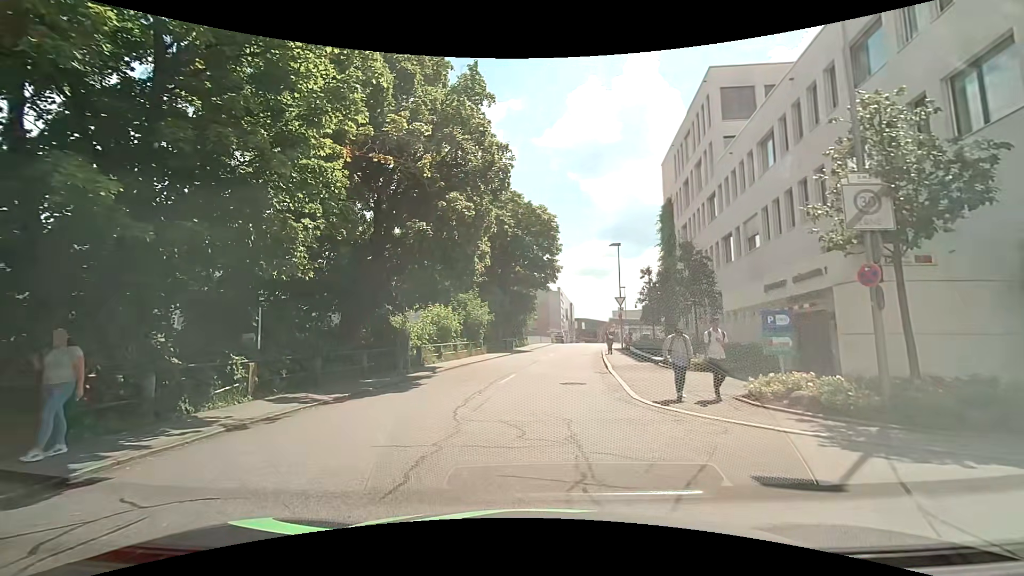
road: residential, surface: asphalt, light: Day
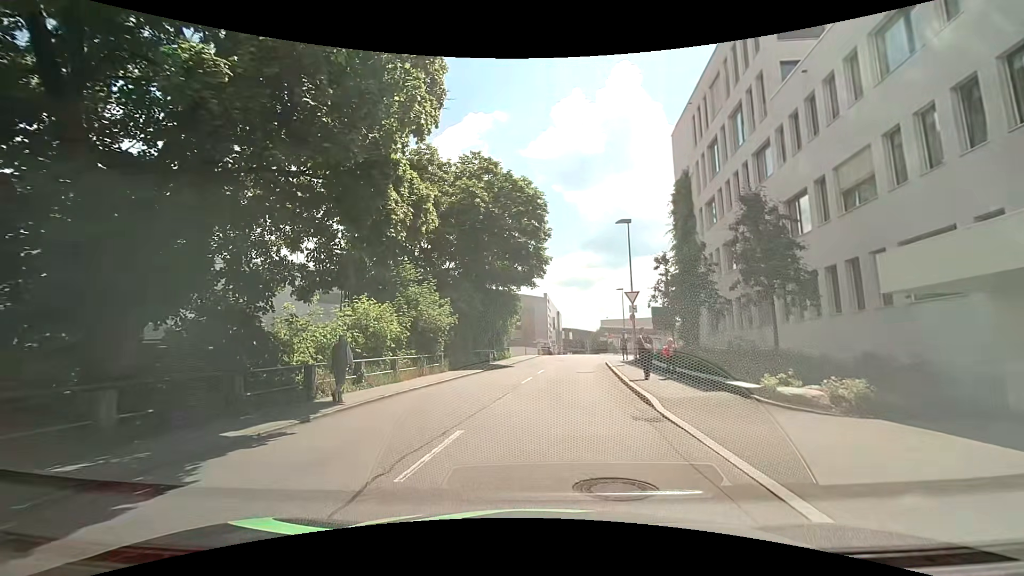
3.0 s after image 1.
(+0.1, +10.4) m; +1°
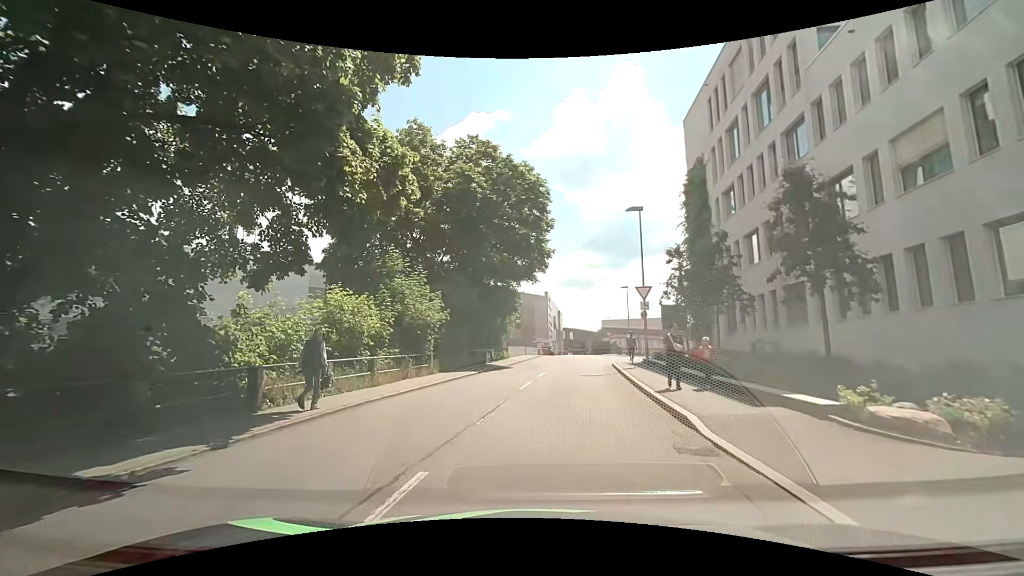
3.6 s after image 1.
(0.0, +2.7) m; +1°
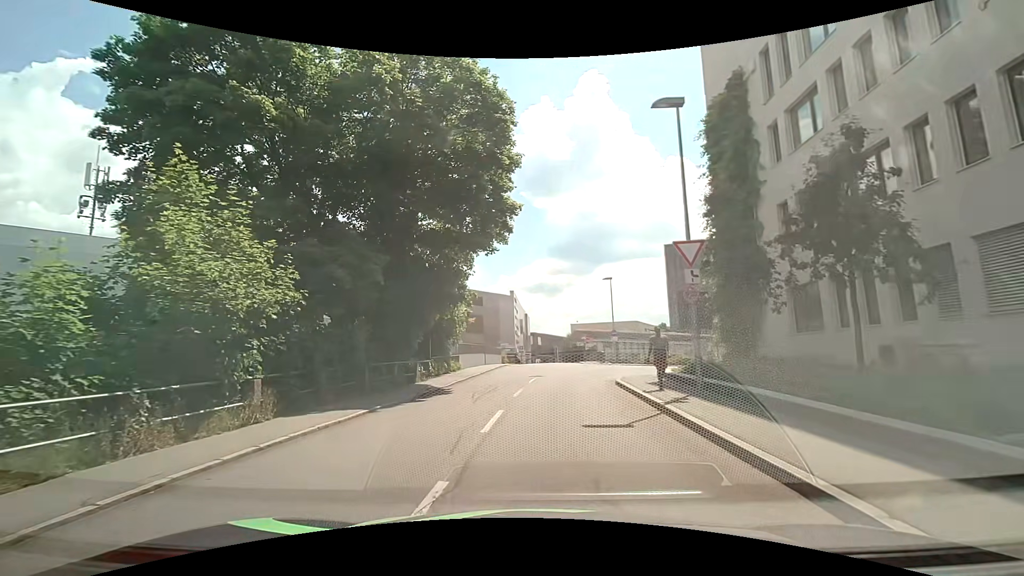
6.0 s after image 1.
(+0.3, +12.1) m; +3°
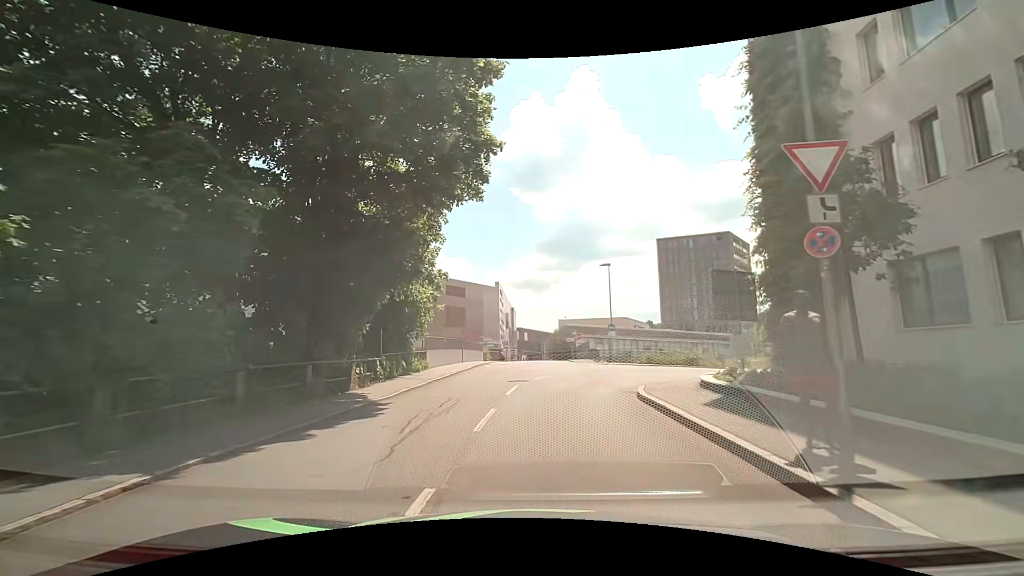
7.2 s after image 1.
(+0.1, +6.5) m; +2°
